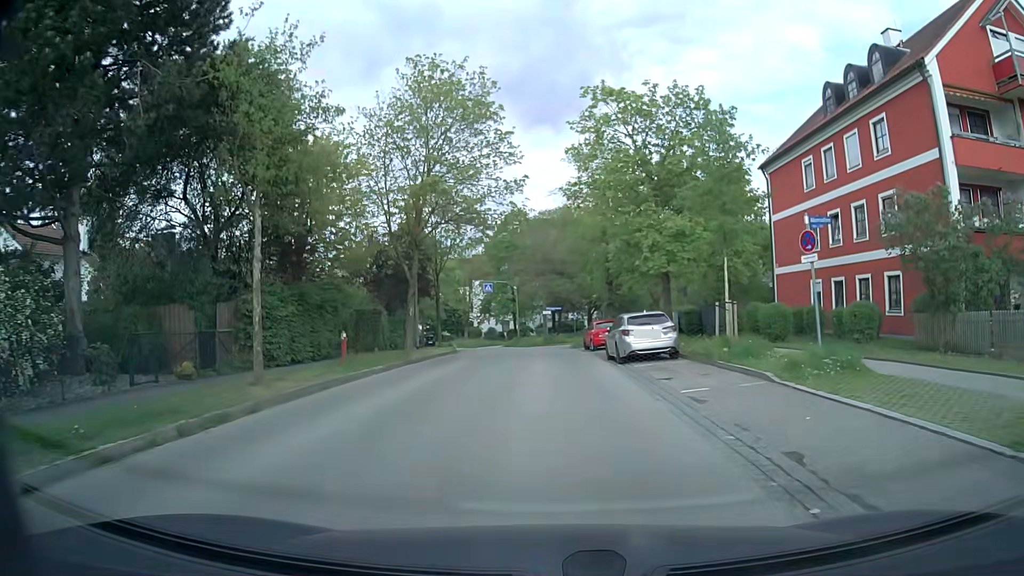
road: residential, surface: asphalt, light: Day
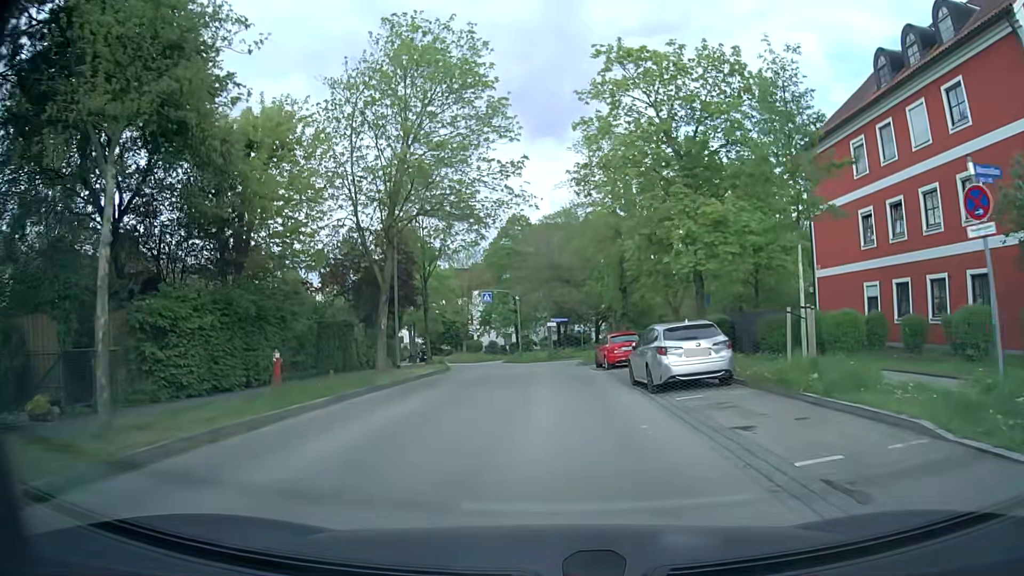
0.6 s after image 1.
(0.0, +5.3) m; -1°
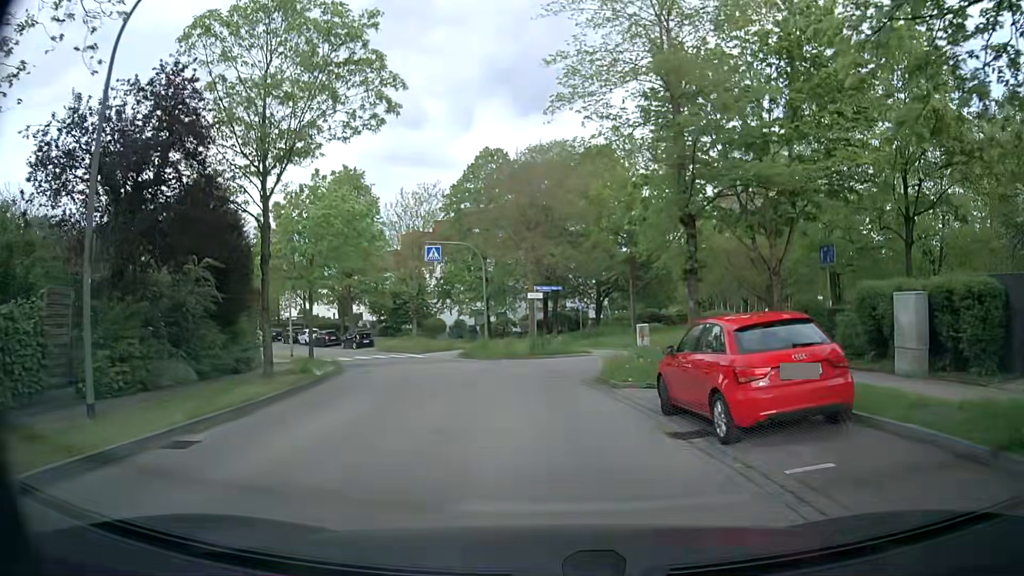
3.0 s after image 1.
(+0.2, +19.2) m; +2°
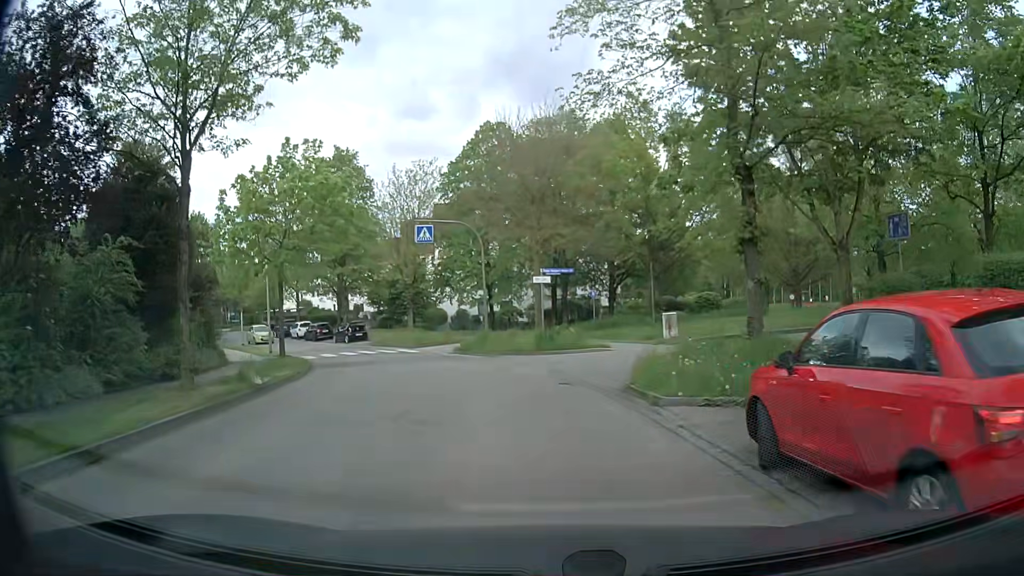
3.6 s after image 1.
(-0.1, +4.4) m; -1°
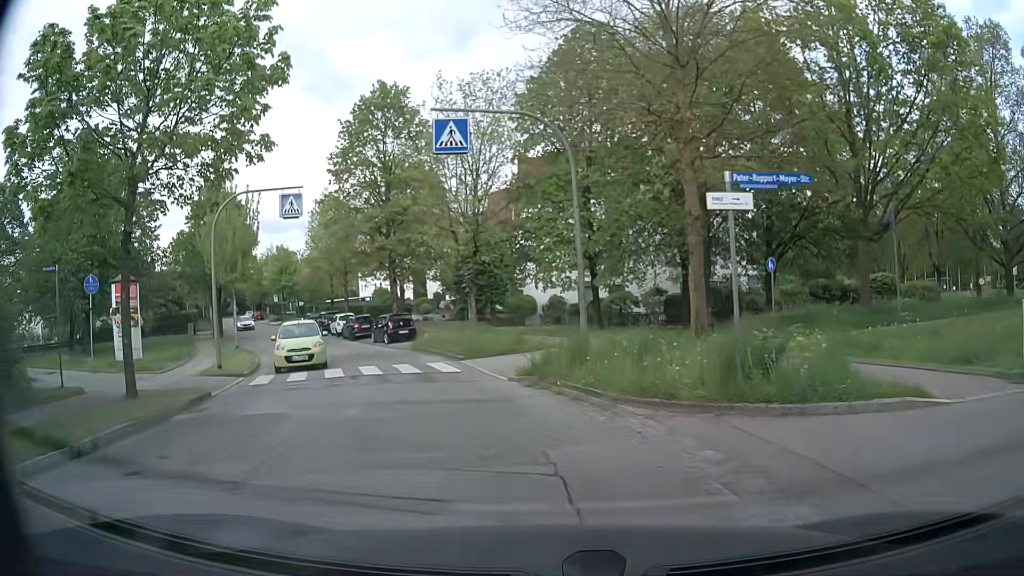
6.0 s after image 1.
(-1.1, +15.1) m; -11°
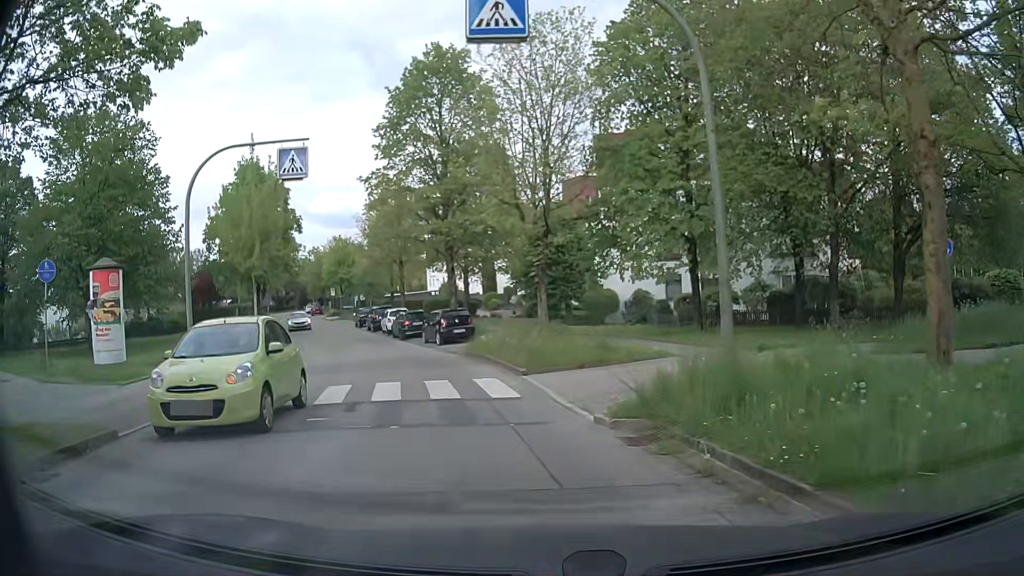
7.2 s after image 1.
(-0.1, +6.0) m; -5°
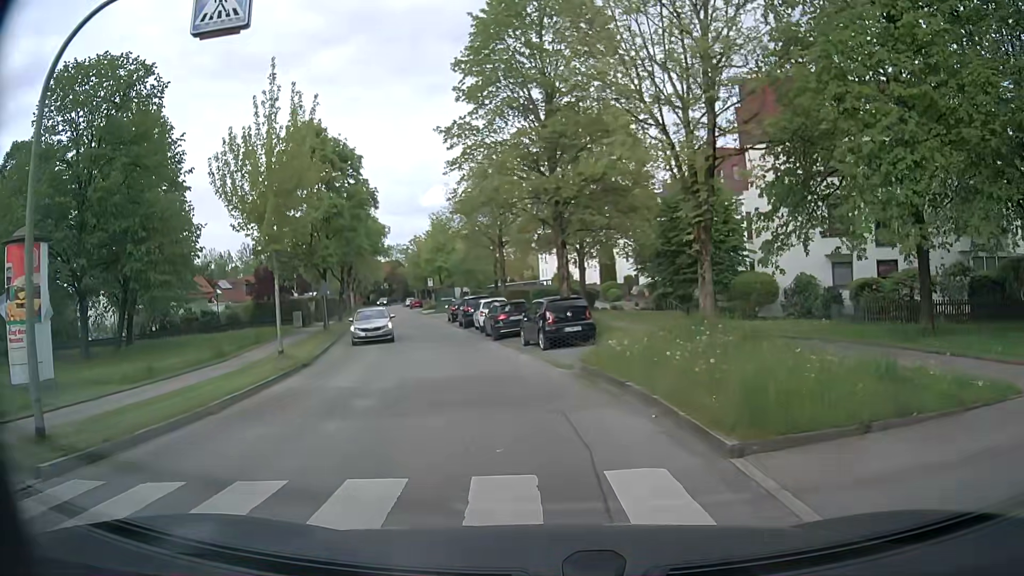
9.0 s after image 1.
(-0.8, +9.2) m; -11°
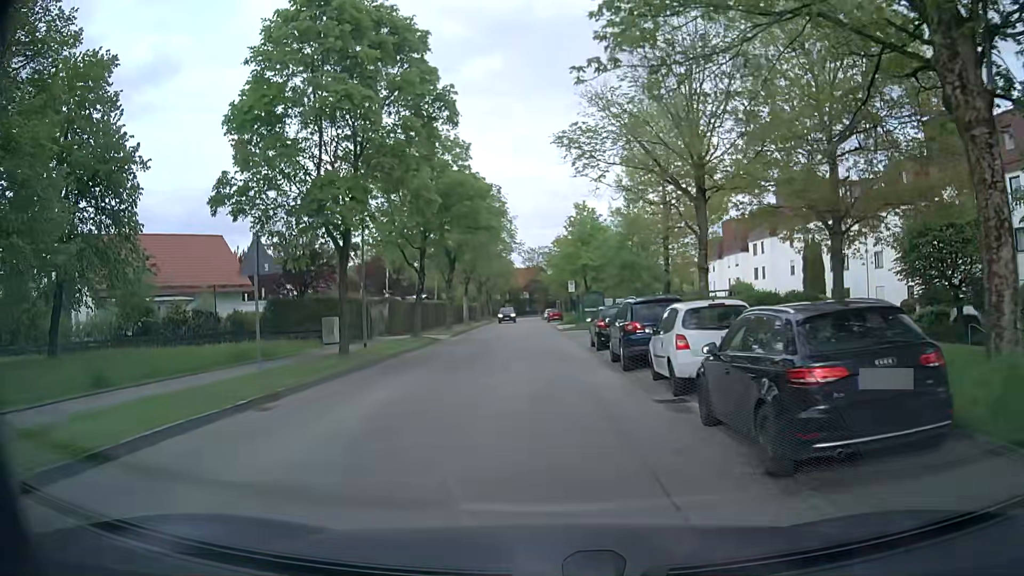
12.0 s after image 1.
(-2.0, +20.6) m; -10°
(0, +10) (-1, +20) (-1, +30) (-2, +40) (-2, +50) (-3, +60) (-3, +70) (-4, +80) (-4, +90) (-5, +100) m
